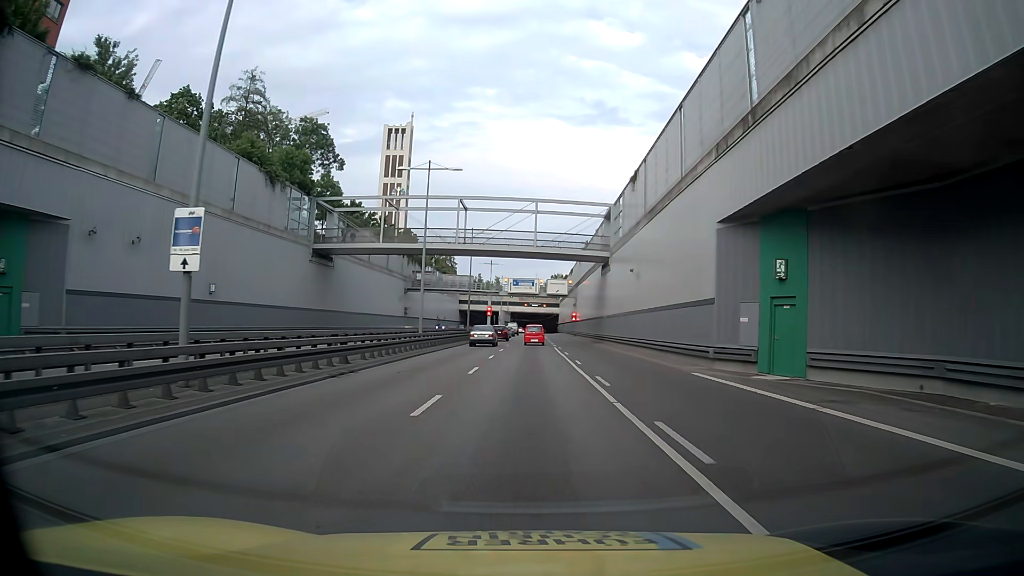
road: trunk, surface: asphalt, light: Day
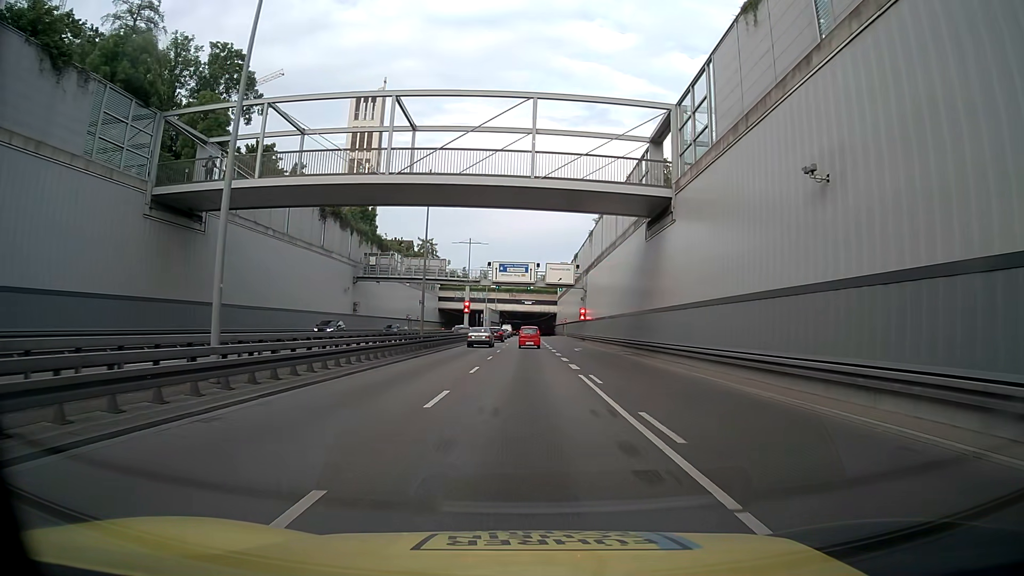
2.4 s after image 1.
(-0.2, +25.7) m; 0°
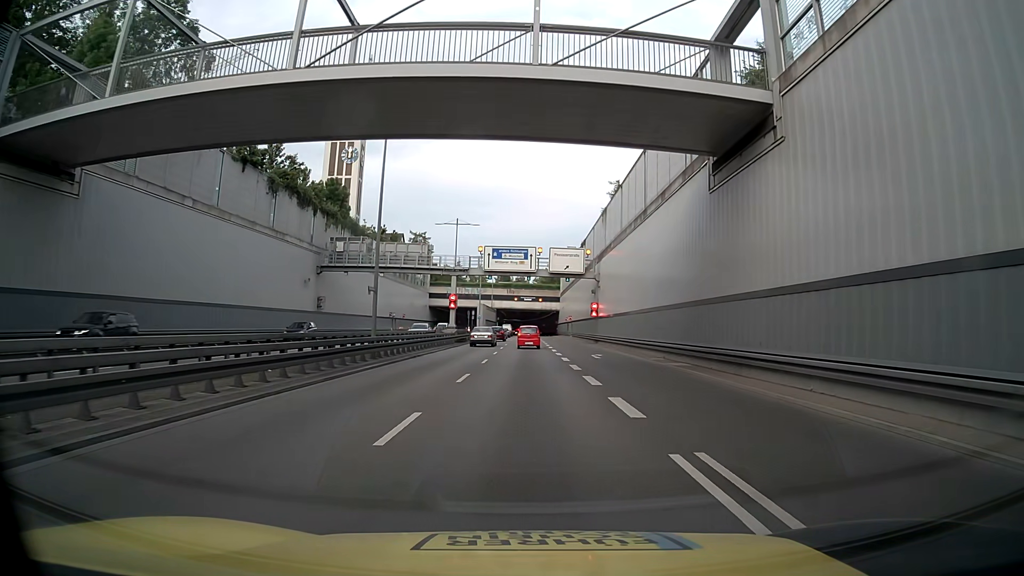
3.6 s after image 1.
(0.0, +12.8) m; 0°
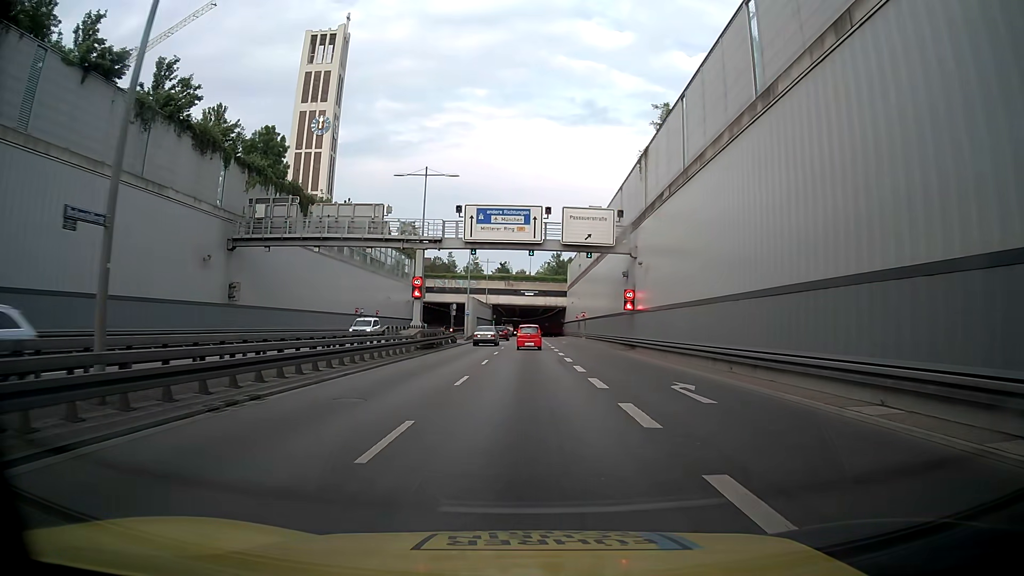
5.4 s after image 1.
(+0.1, +19.1) m; 0°
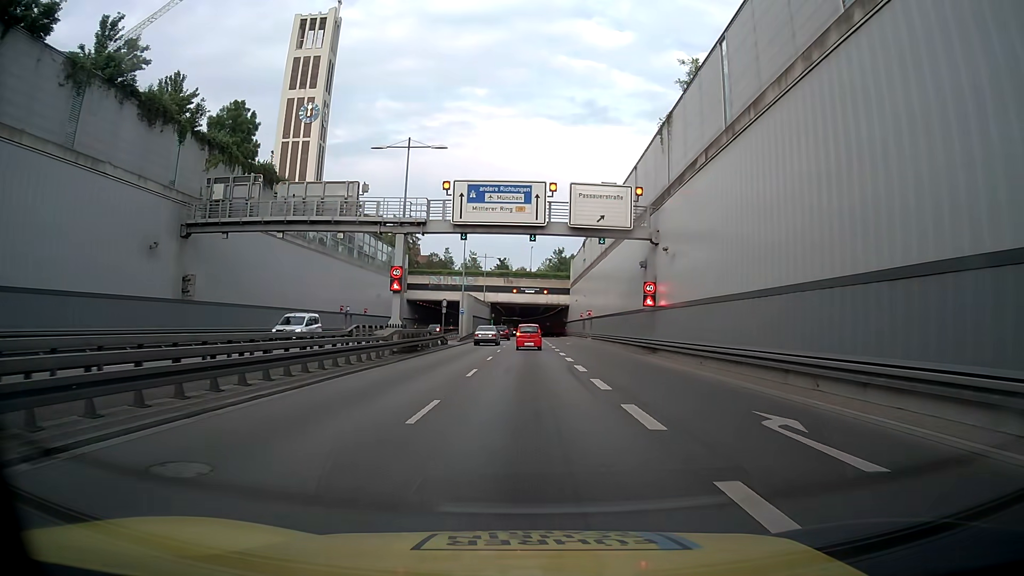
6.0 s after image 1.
(+0.1, +6.3) m; +1°
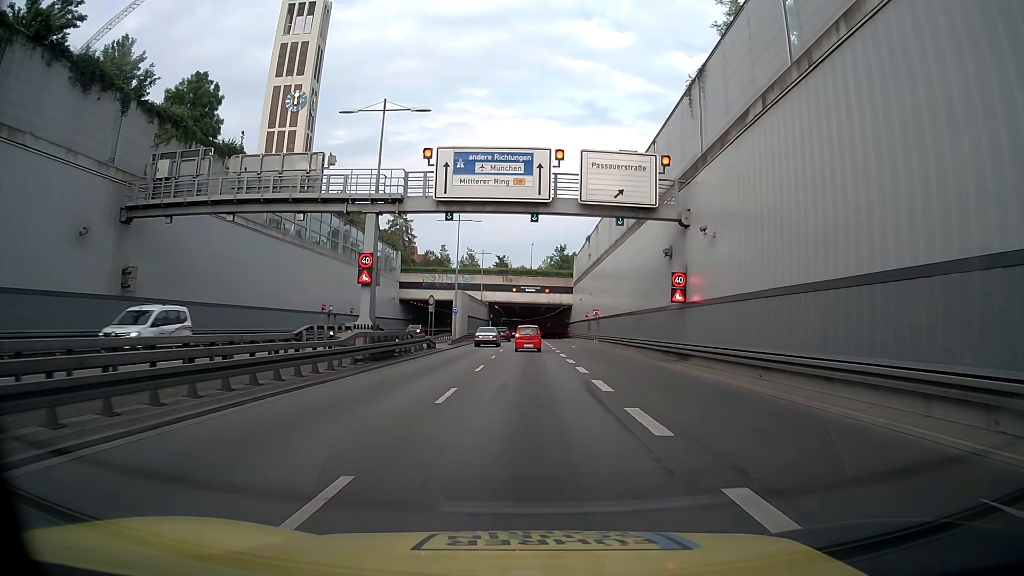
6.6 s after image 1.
(0.0, +6.3) m; -1°
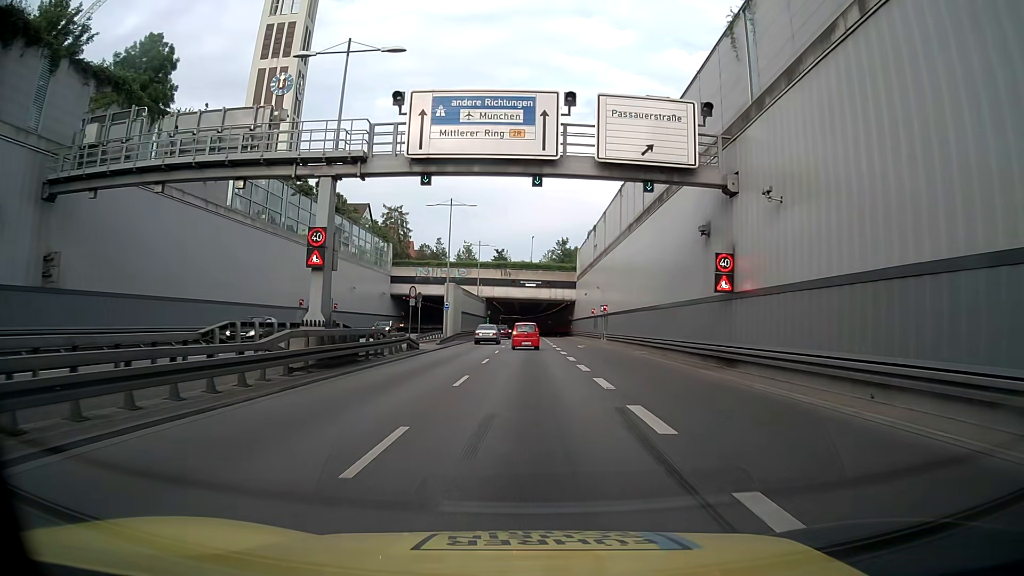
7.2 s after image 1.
(0.0, +6.2) m; +1°
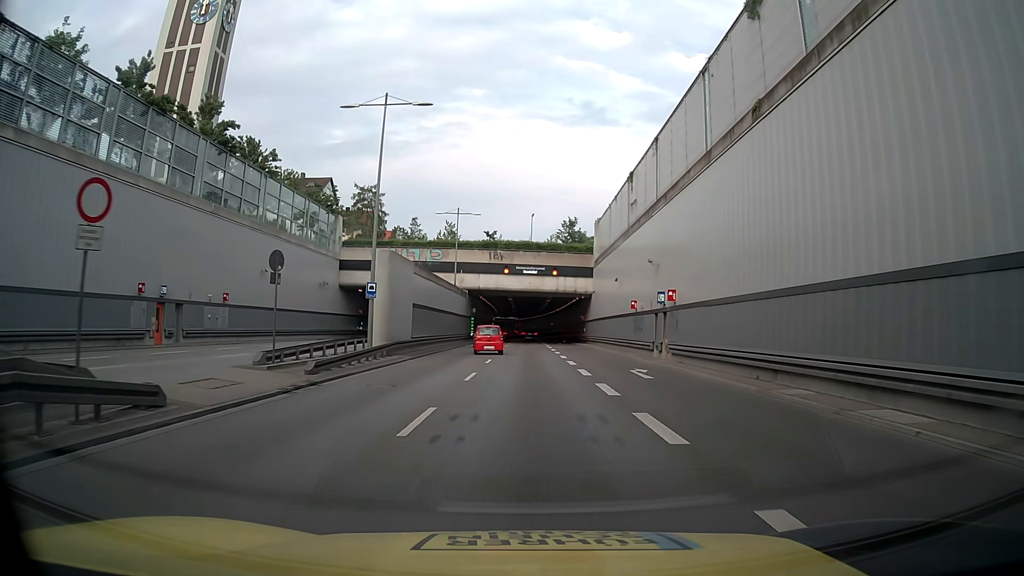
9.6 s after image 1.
(-0.1, +24.6) m; -2°
